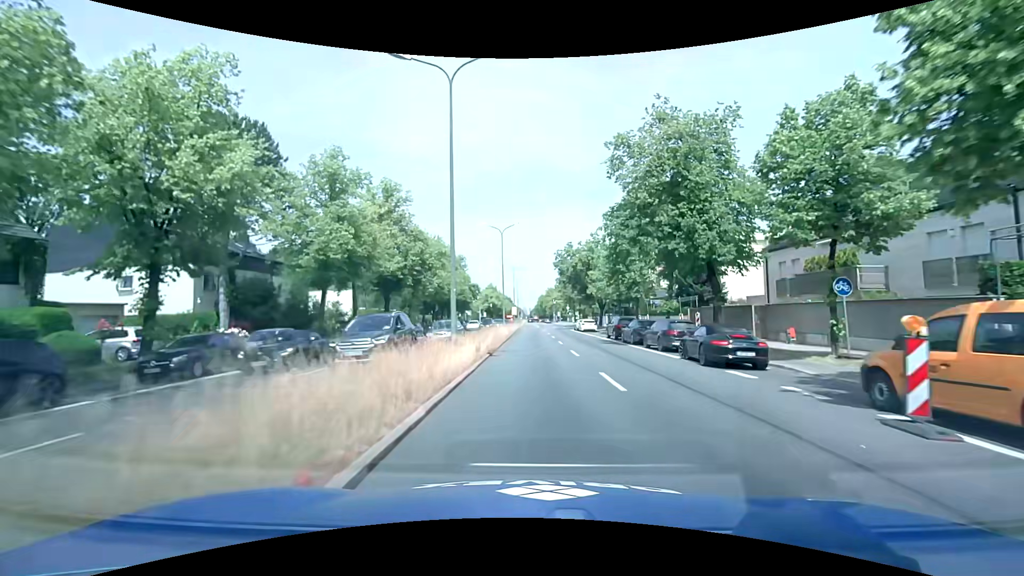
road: primary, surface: asphalt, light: Day
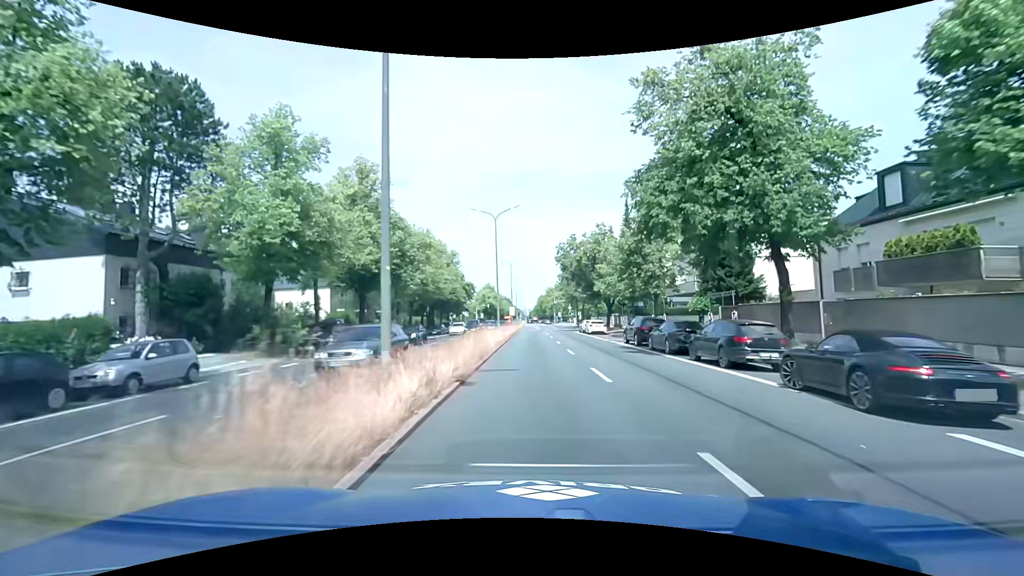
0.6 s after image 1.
(+0.1, +7.3) m; +1°
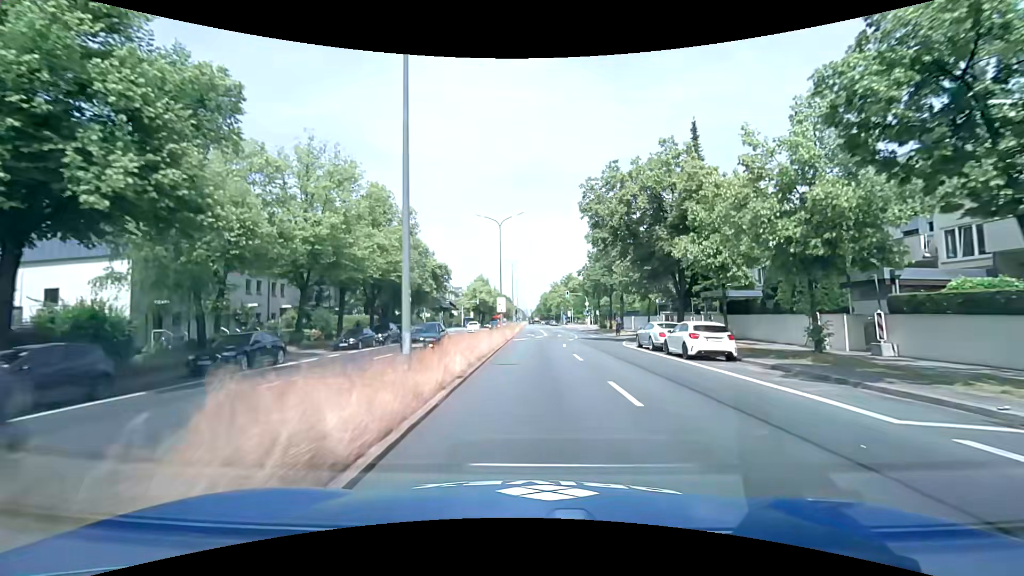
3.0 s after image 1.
(-0.1, +30.2) m; 0°
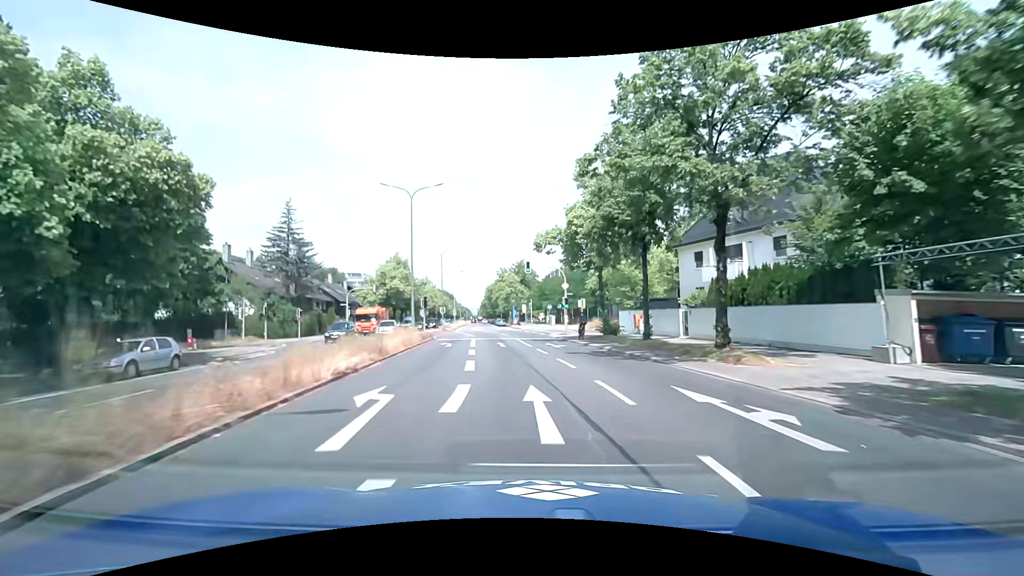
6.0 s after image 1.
(+1.3, +39.2) m; +6°
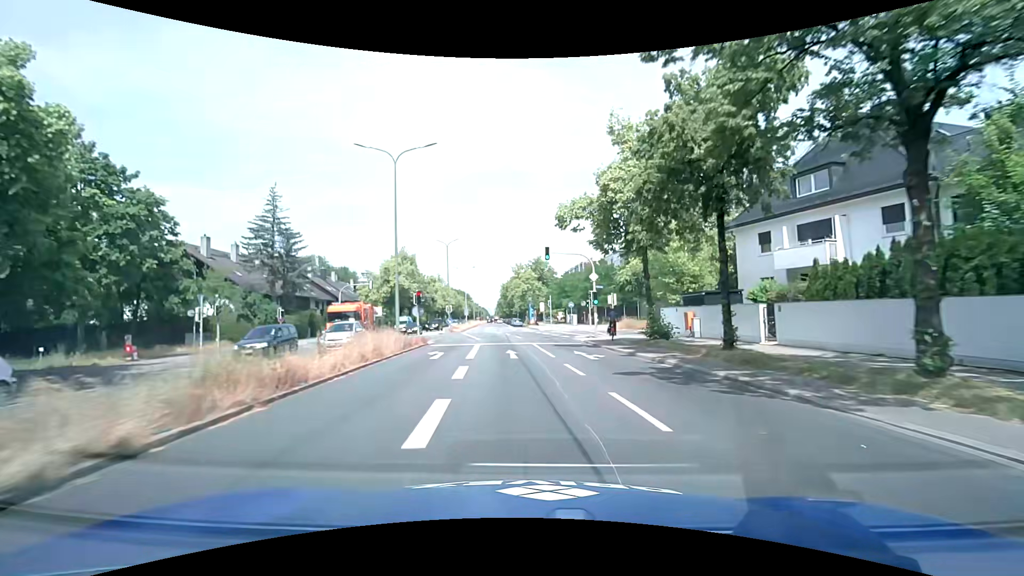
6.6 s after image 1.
(-0.2, +7.9) m; -2°
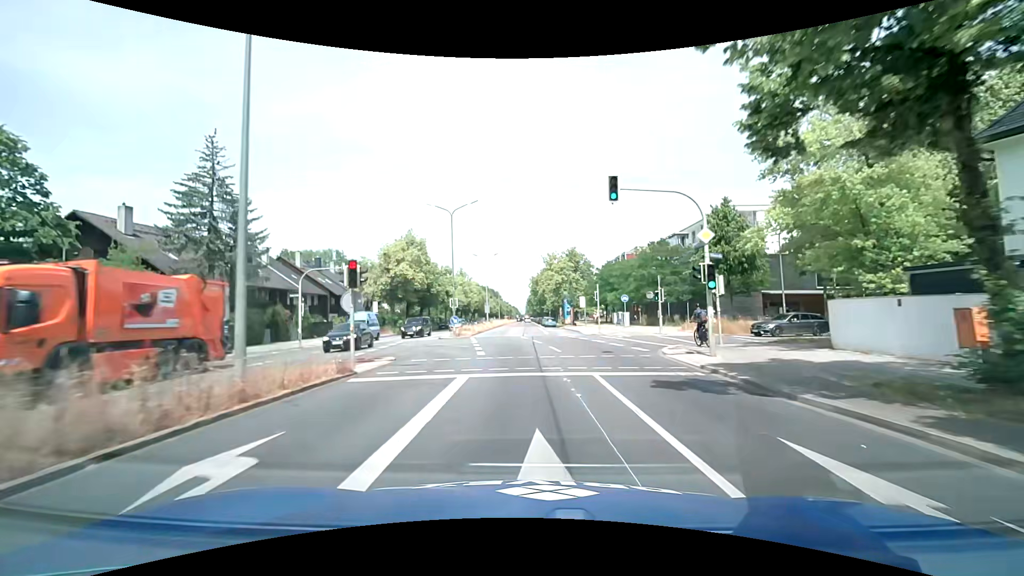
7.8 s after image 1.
(-0.6, +16.0) m; -4°
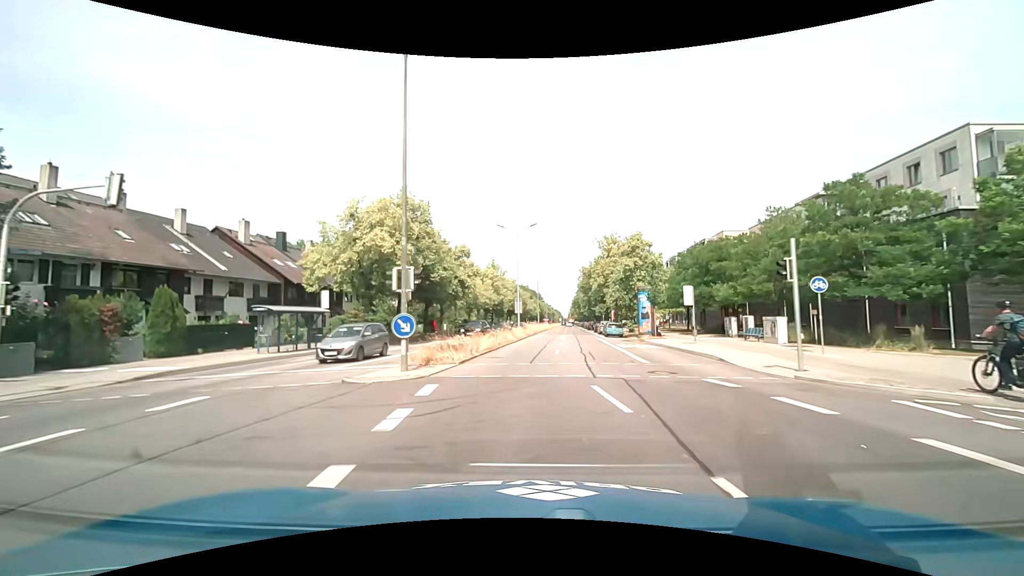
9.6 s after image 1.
(-0.9, +24.0) m; -5°
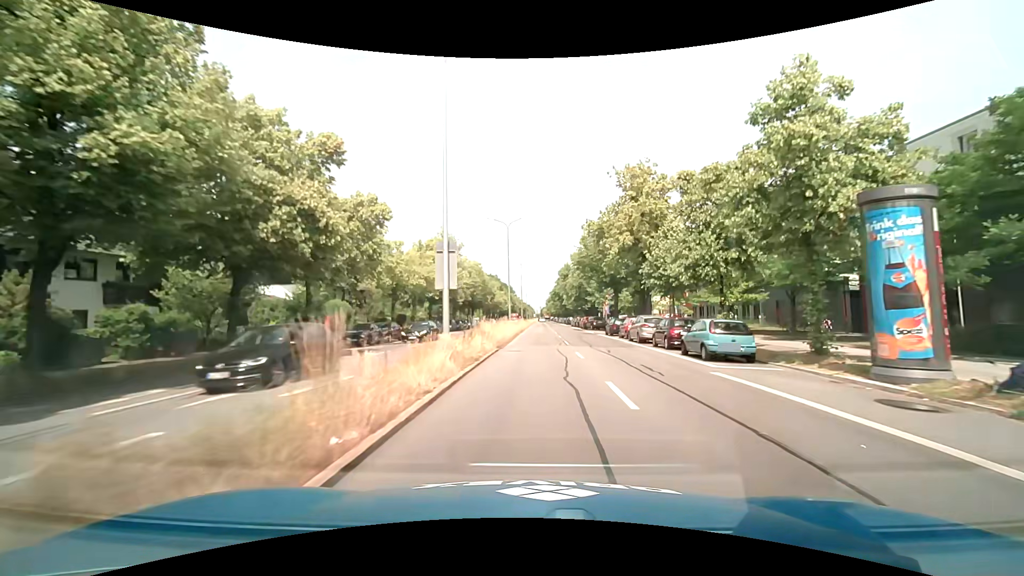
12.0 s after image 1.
(+0.6, +32.0) m; +4°
(0, +10) (0, +20) (0, +30) (+1, +40) (+1, +50) (+1, +60) (+1, +70) (+1, +80) (+2, +90) (+2, +100) m
